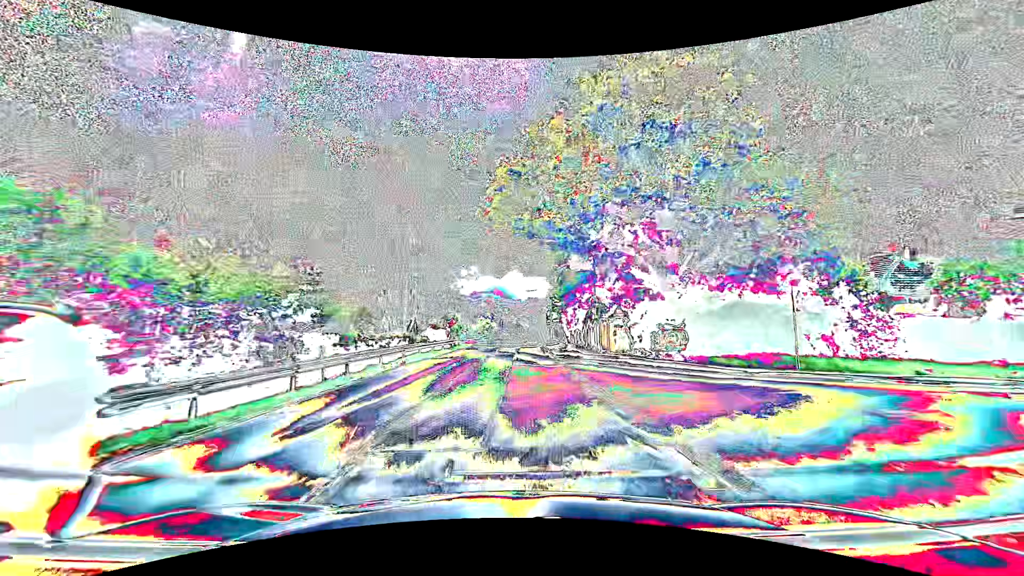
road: primary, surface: asphalt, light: Day
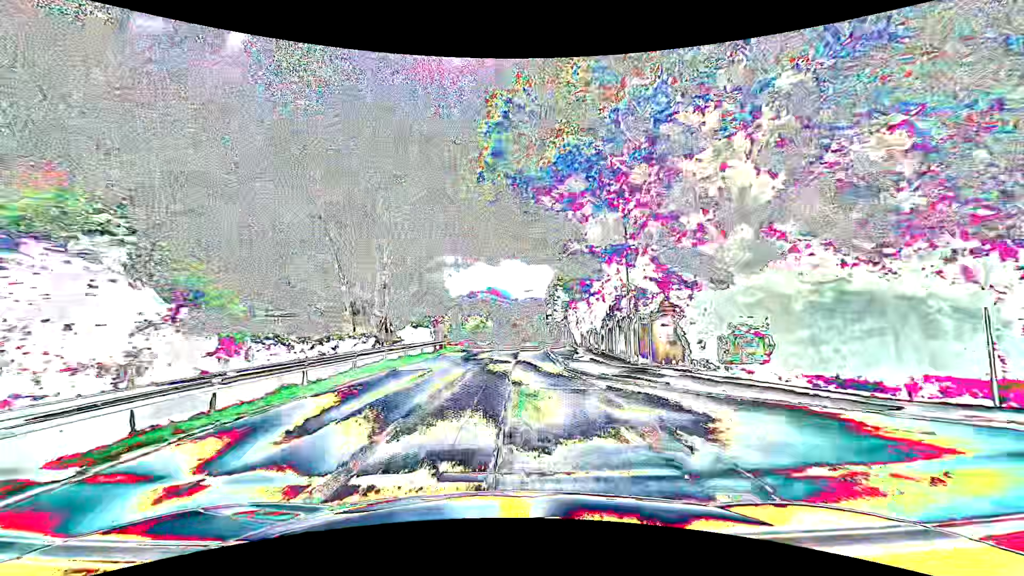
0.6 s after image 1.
(0.0, +7.6) m; 0°
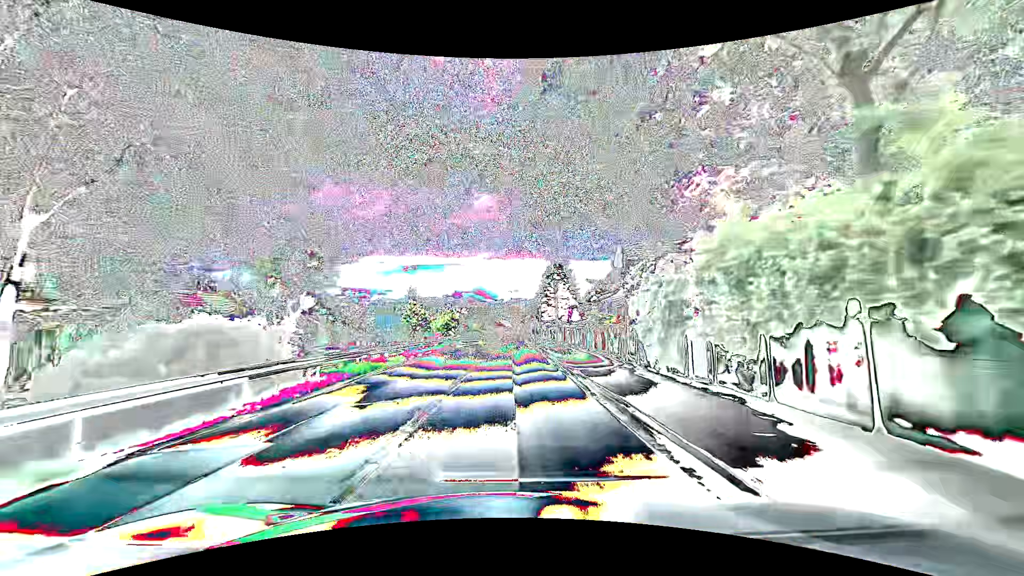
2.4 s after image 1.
(+0.3, +22.9) m; 0°
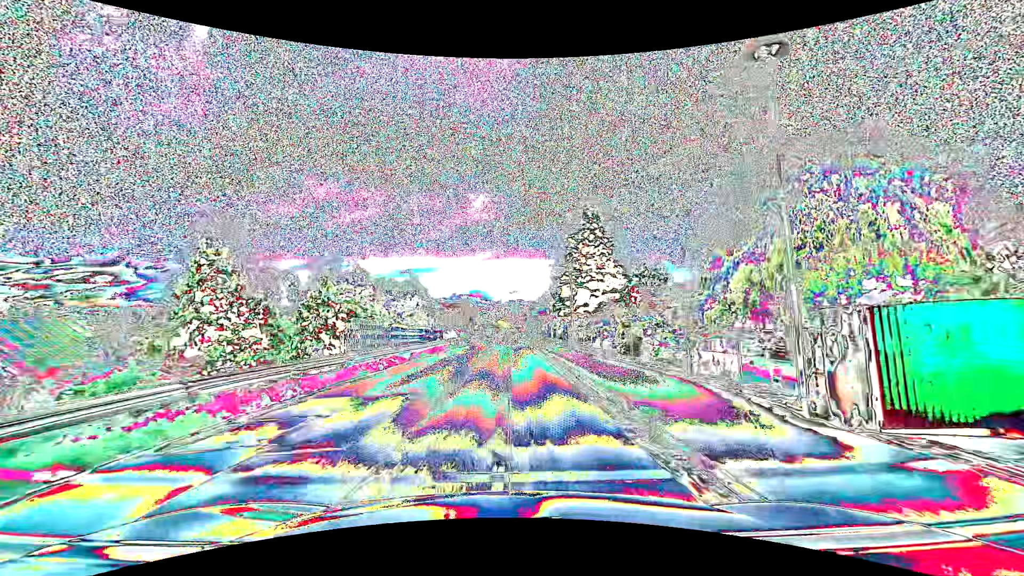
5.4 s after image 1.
(+1.2, +38.2) m; +2°
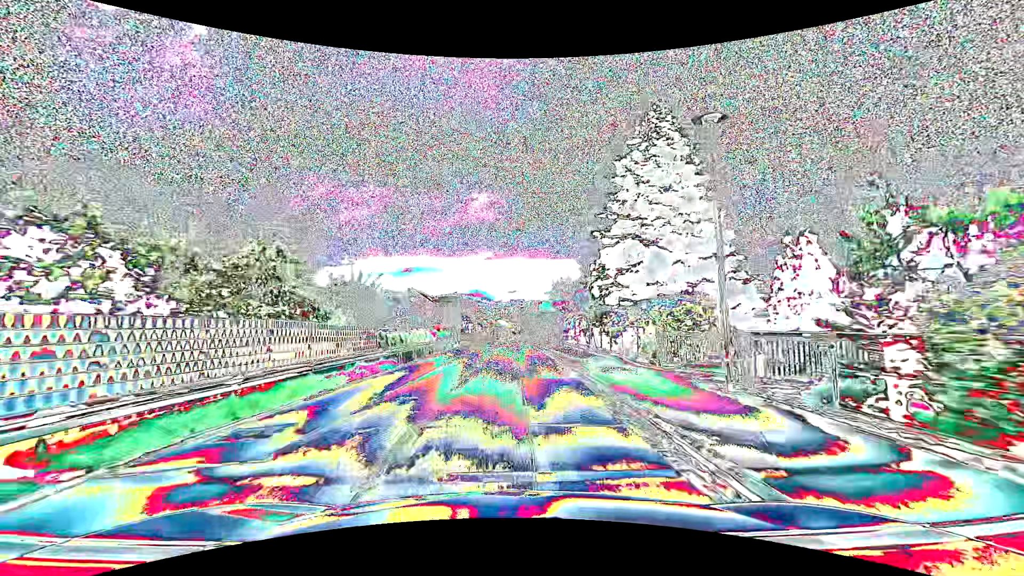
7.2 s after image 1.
(-0.1, +22.8) m; 0°
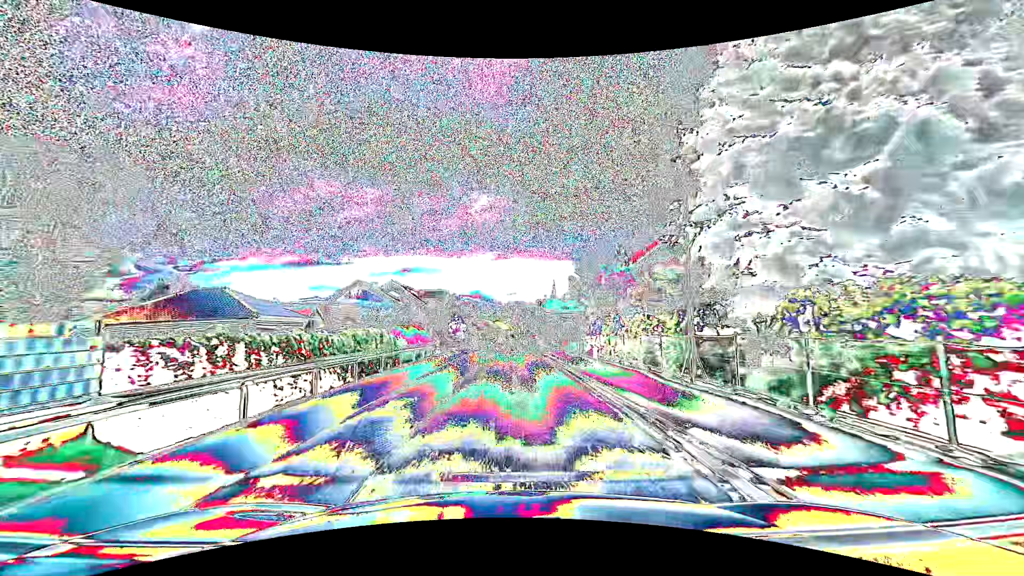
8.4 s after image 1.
(0.0, +15.2) m; 0°
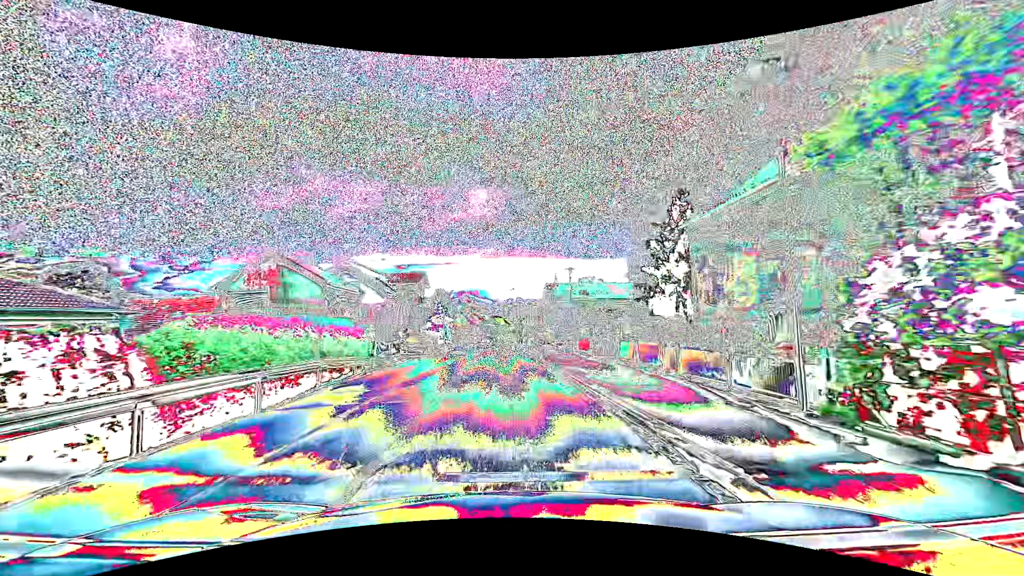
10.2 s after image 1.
(+0.2, +22.8) m; 0°
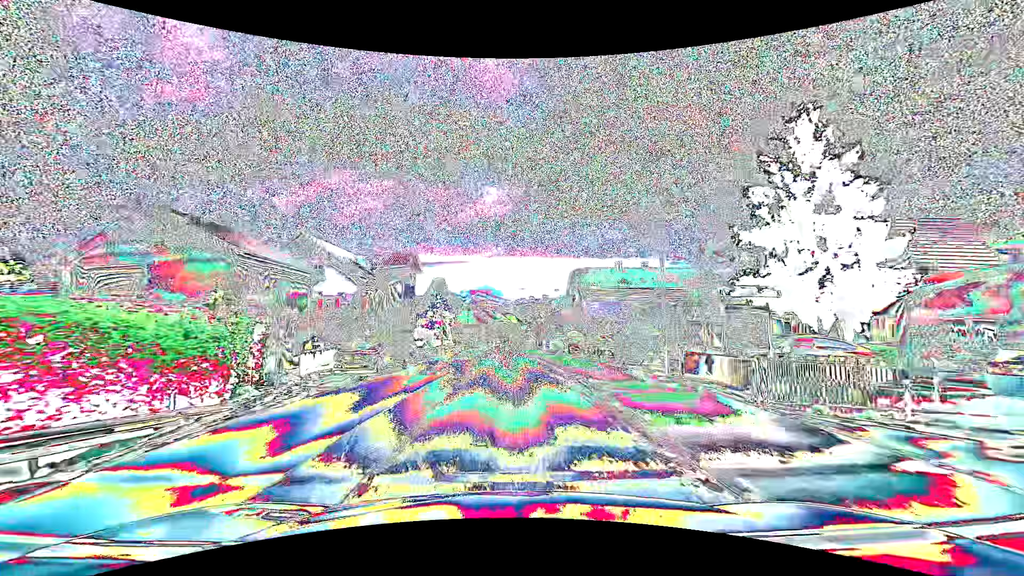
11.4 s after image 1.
(0.0, +15.3) m; -1°
(0, +10) (0, +20) (0, +30) (-1, +40) (-1, +50) (-1, +60) (-1, +70) (-1, +80) (0, +90) (+1, +100) m
